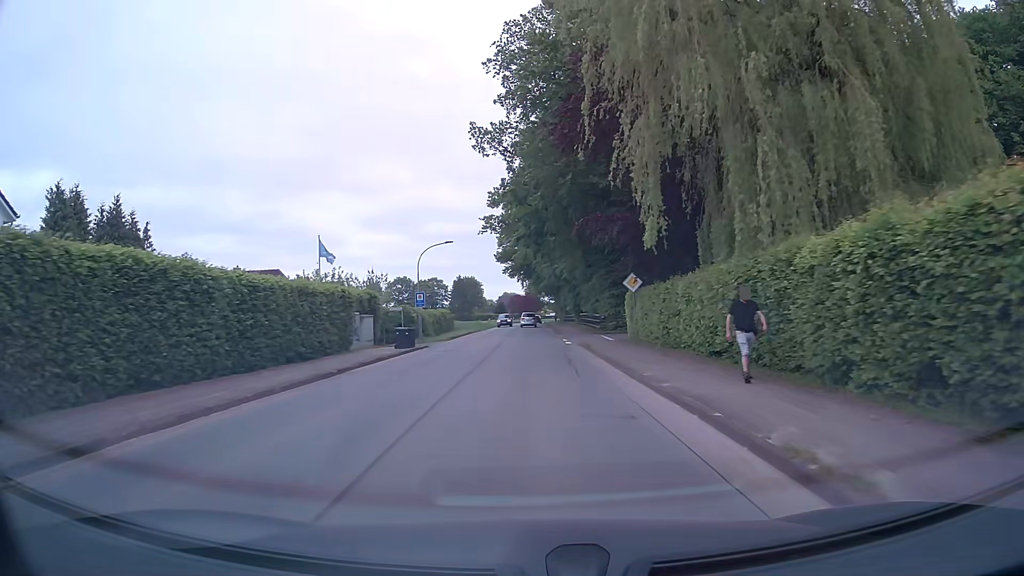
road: tertiary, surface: asphalt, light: Day
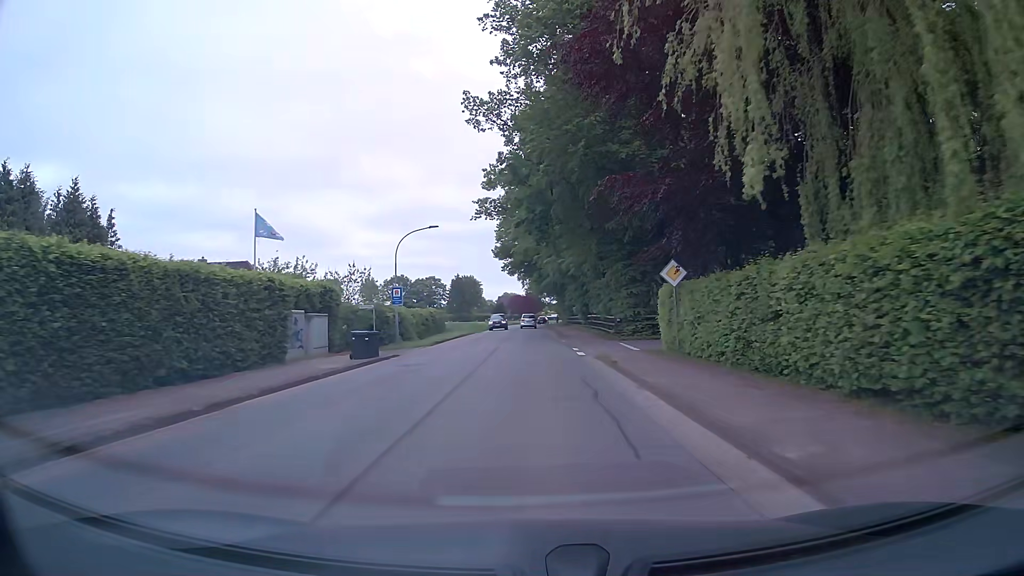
(0.0, +7.7) m; 0°
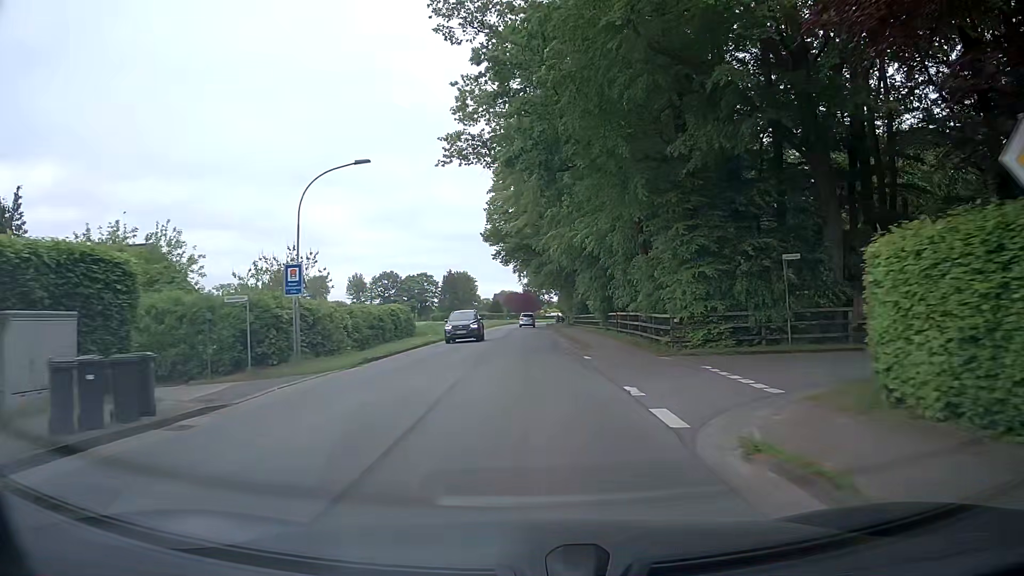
(+0.1, +15.5) m; +1°
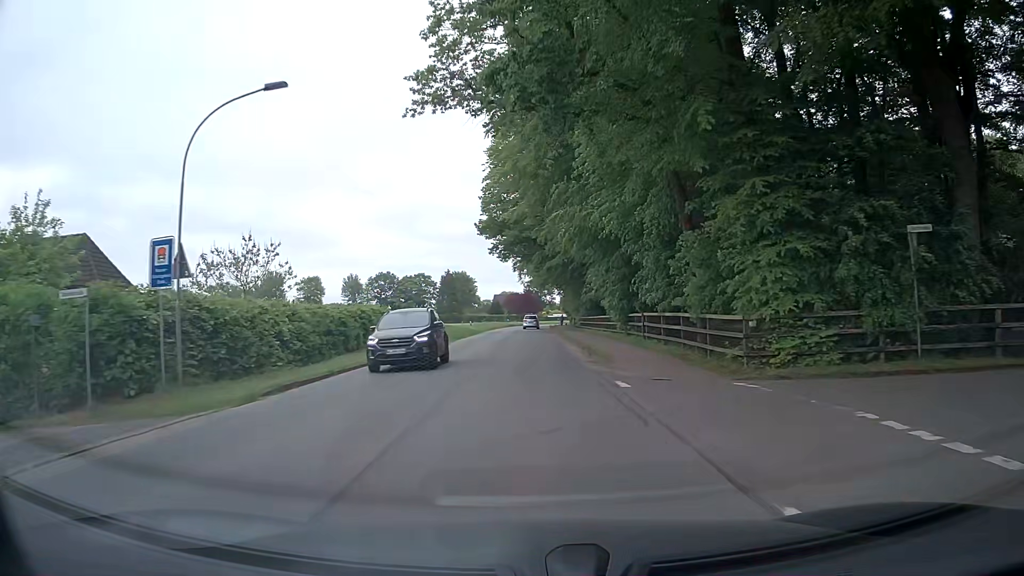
(0.0, +7.8) m; 0°
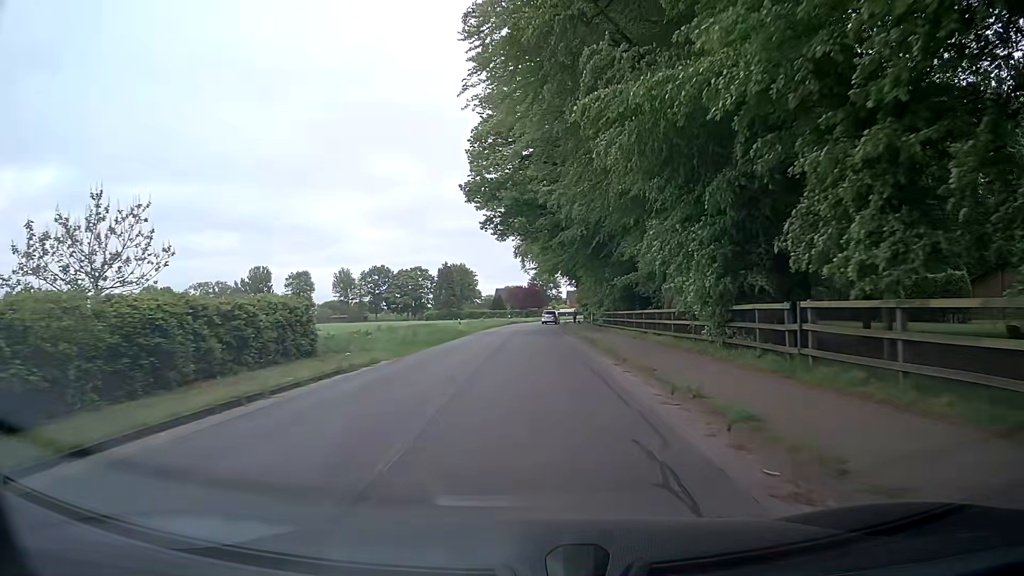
(-0.1, +15.6) m; 0°
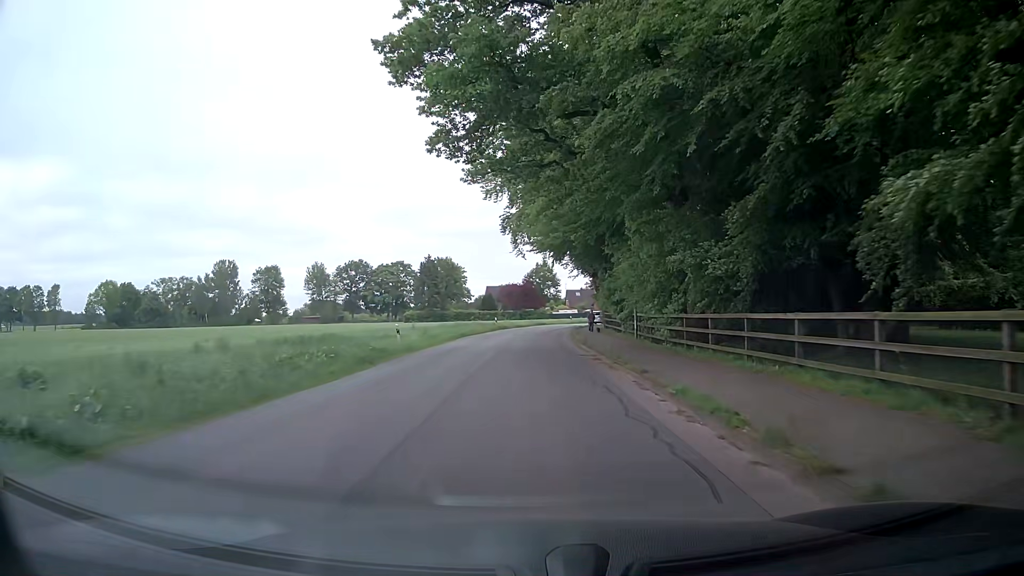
(-0.1, +23.5) m; 0°
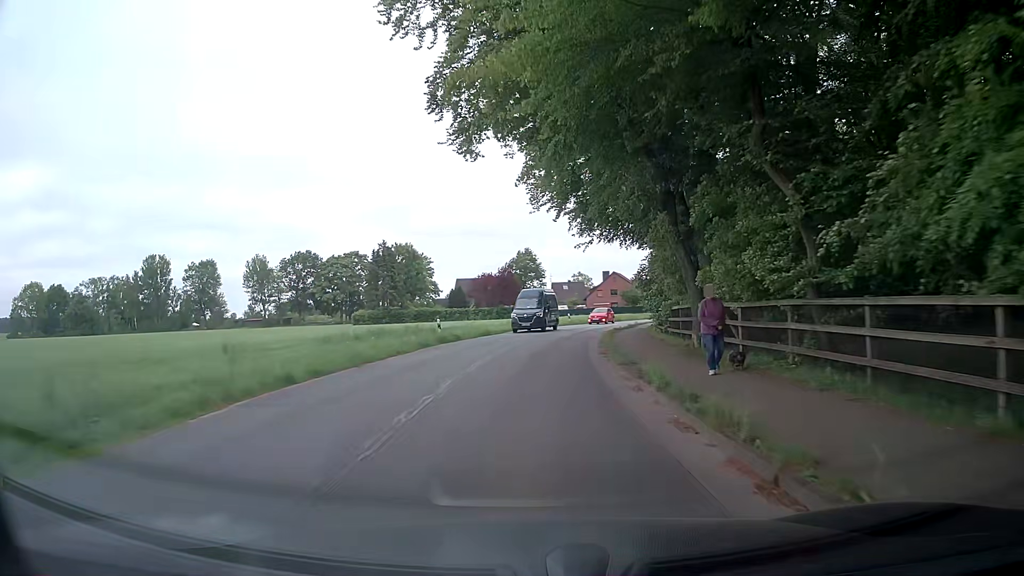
(+0.1, +30.6) m; +1°
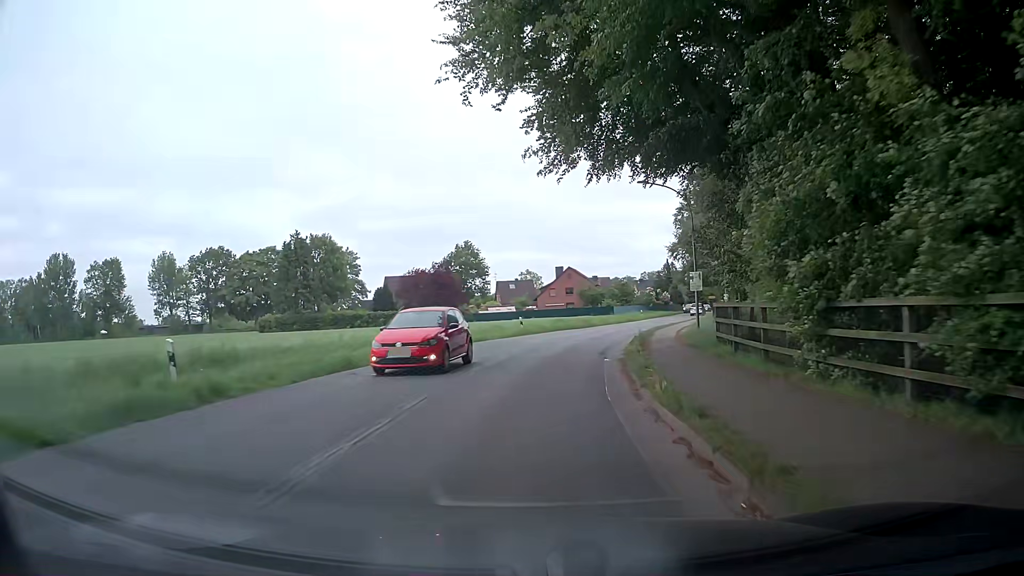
(+0.9, +21.6) m; +5°
(0, +10) (+1, +20) (+2, +30) (+5, +40) (+8, +49) (+11, +59) (+14, +68) (+18, +77) (+21, +87) (+24, +96) m
